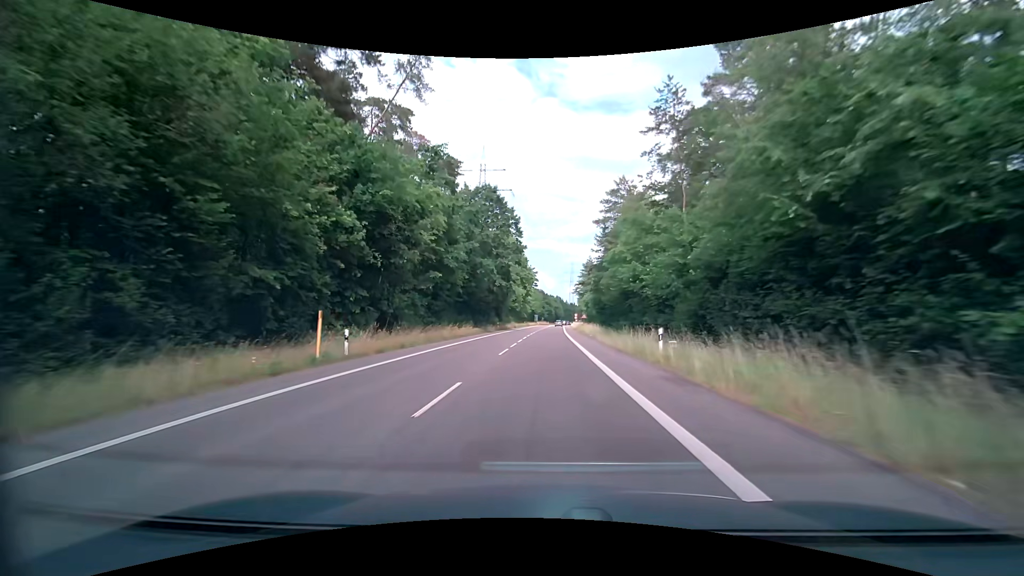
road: secondary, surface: asphalt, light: Day
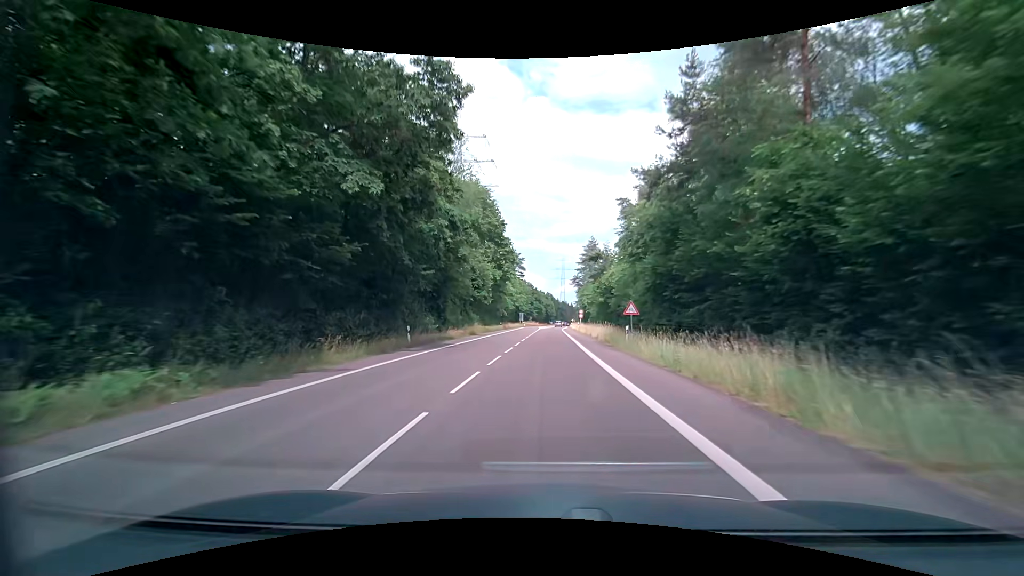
(+0.7, +44.0) m; +1°
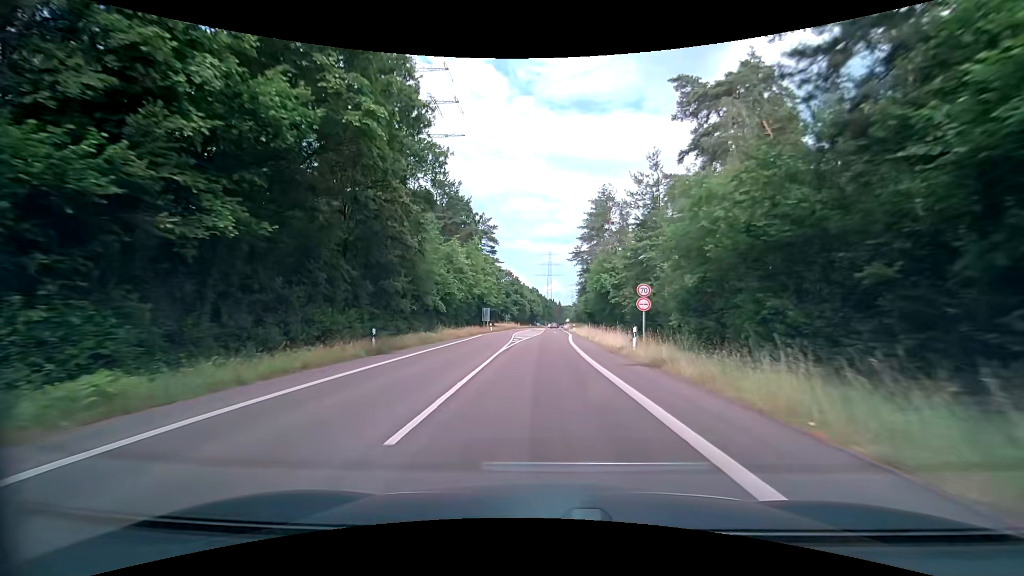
(+0.6, +54.7) m; +2°
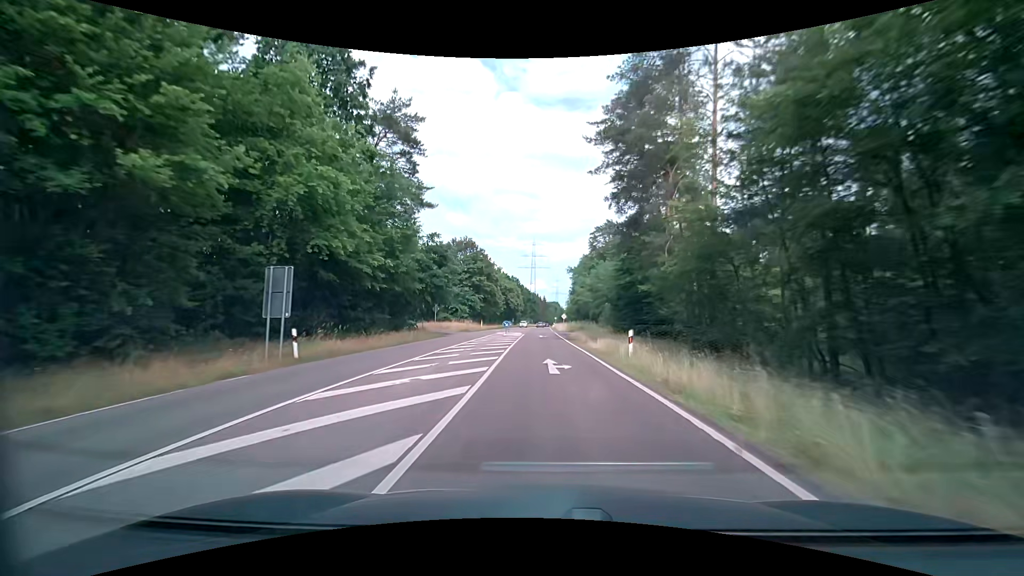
(+0.7, +54.4) m; +2°
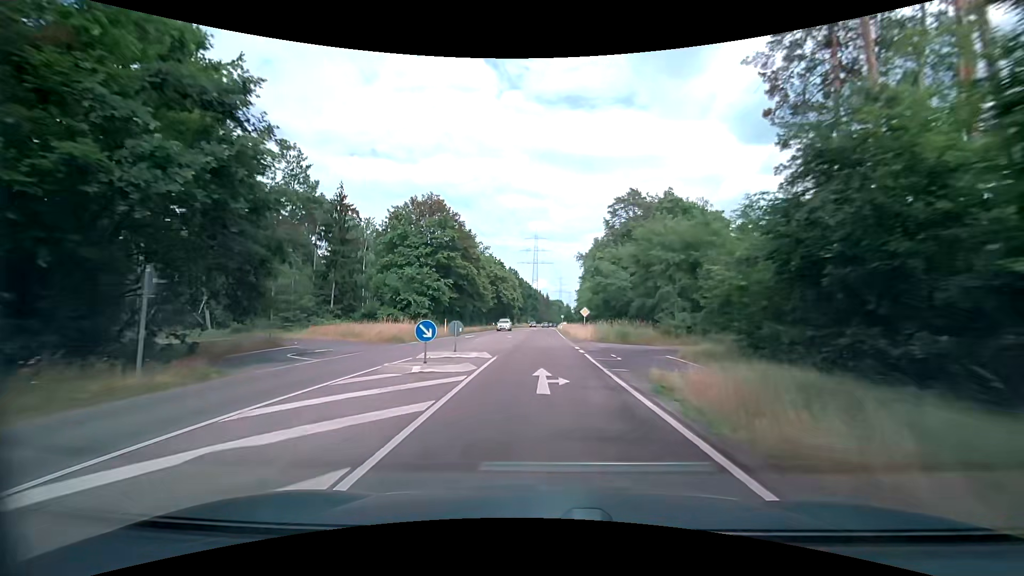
(-0.1, +32.6) m; 0°
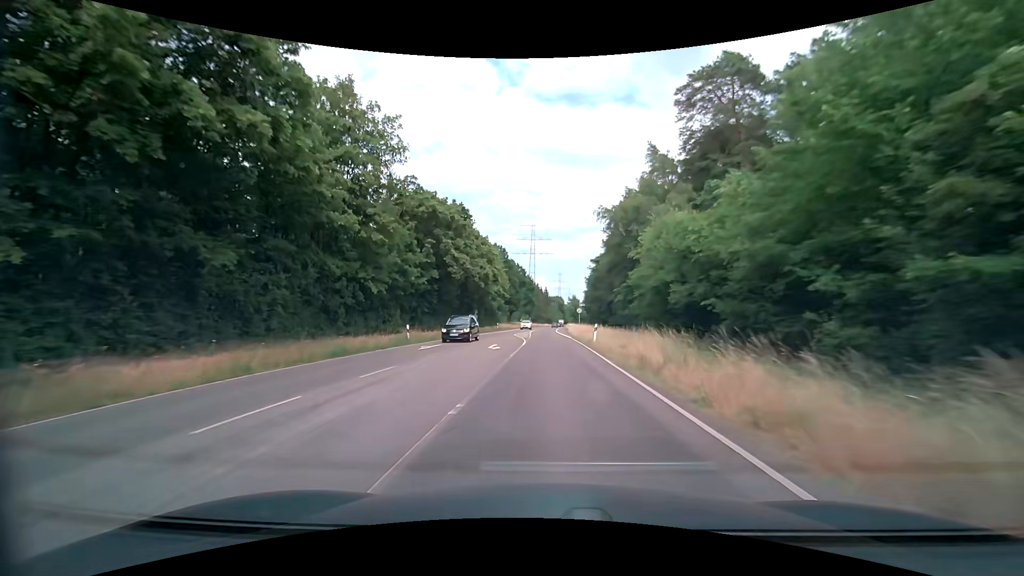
(-1.0, +54.5) m; 0°
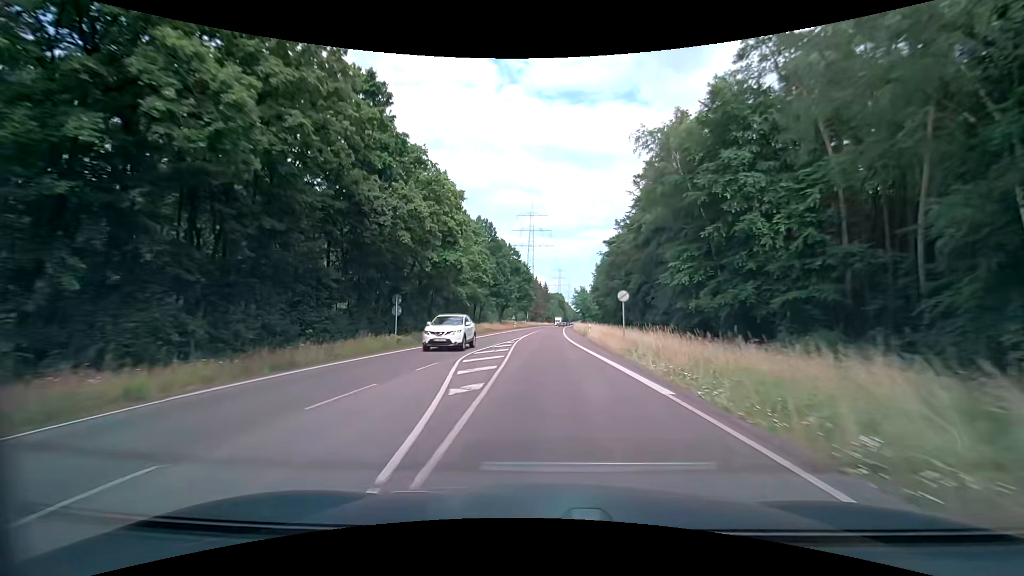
(-0.2, +32.8) m; 0°
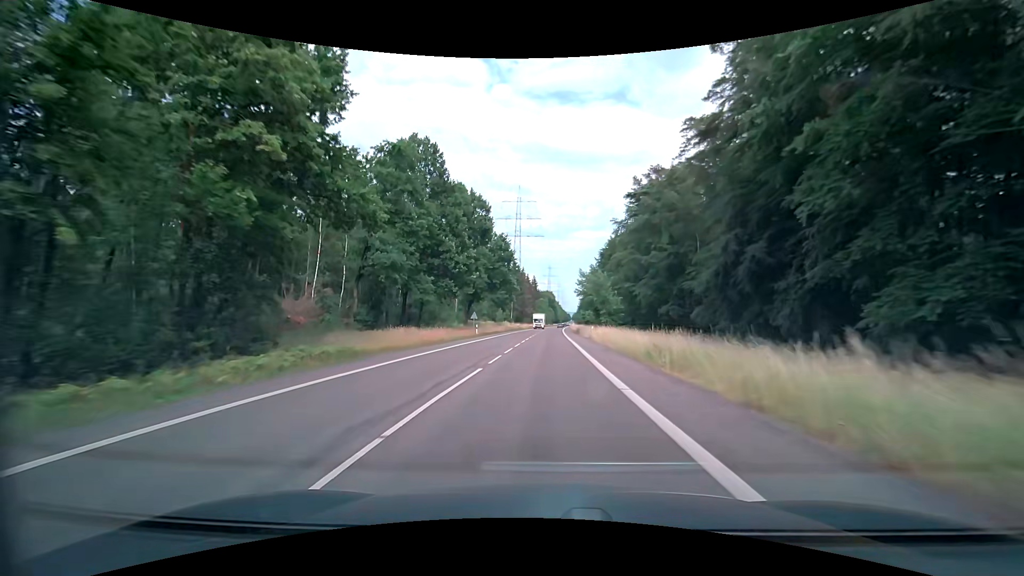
(+0.4, +44.6) m; +1°
(0, +10) (0, +20) (0, +30) (+1, +40) (+1, +50) (+1, +60) (+2, +70) (+2, +80) (+3, +90) (+3, +100) m
